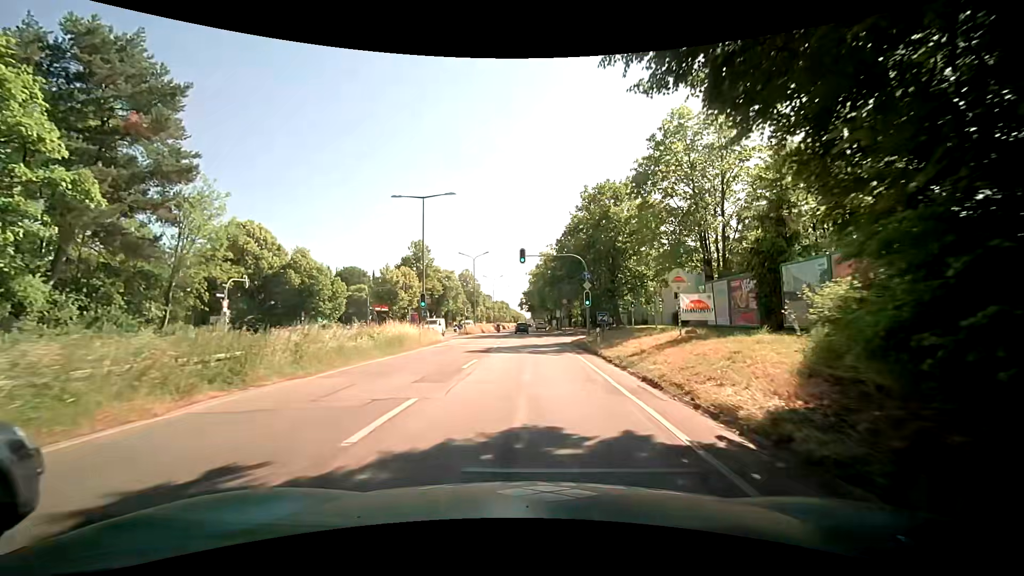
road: trunk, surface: asphalt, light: Day
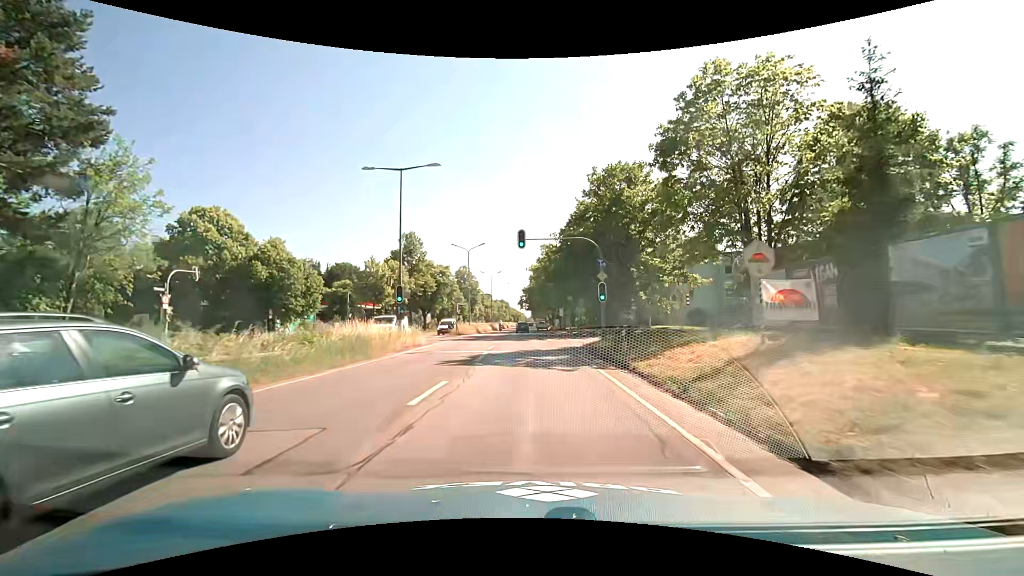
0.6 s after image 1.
(0.0, +6.6) m; -1°
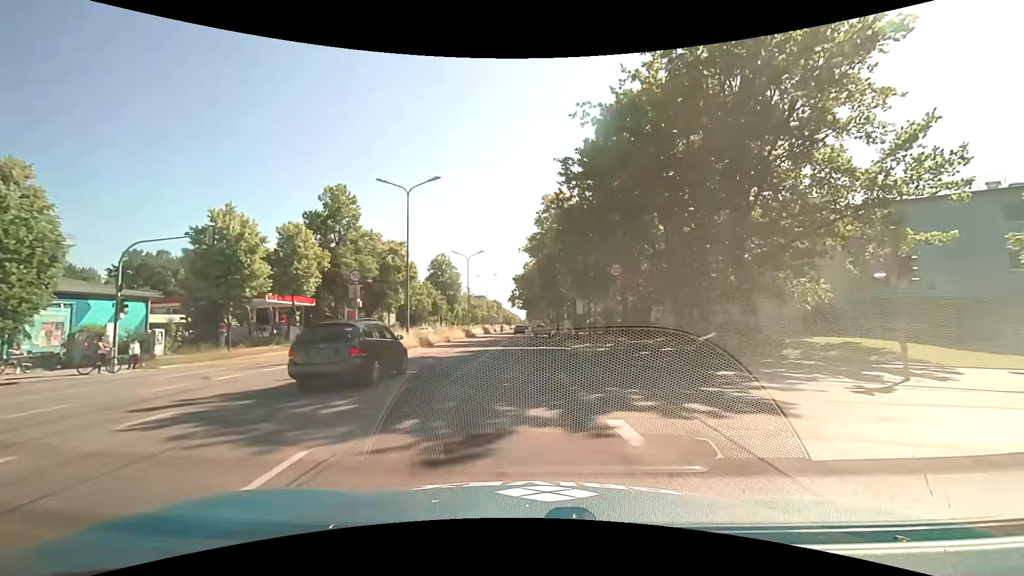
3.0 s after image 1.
(+0.6, +28.2) m; +1°
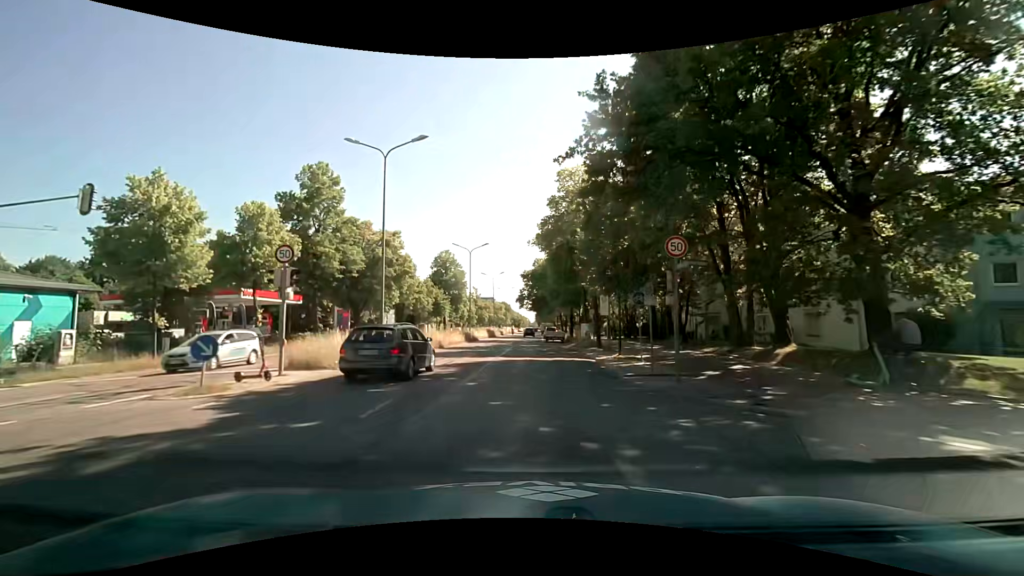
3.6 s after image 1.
(0.0, +7.3) m; -1°
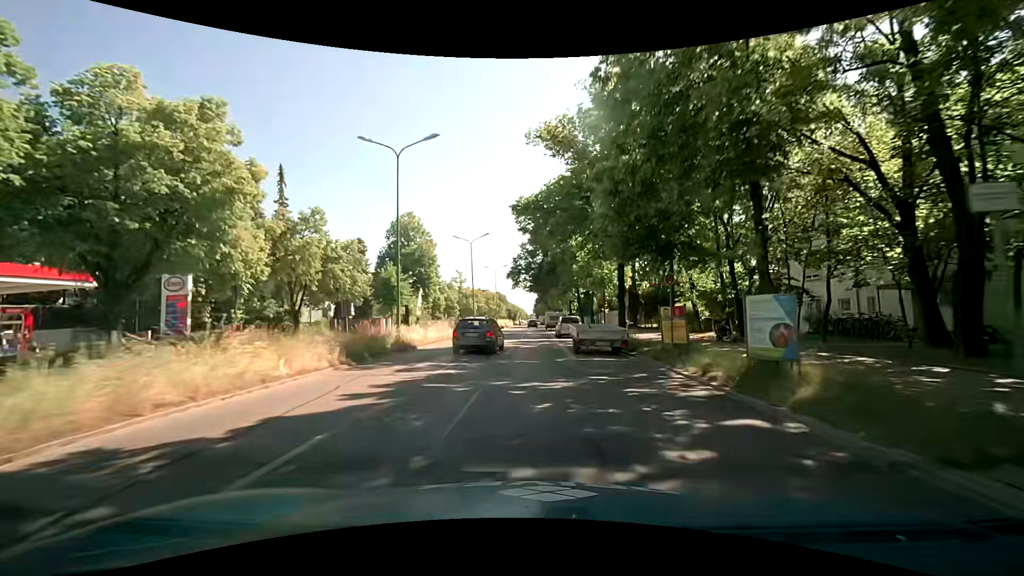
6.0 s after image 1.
(-0.2, +30.2) m; +1°
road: primary
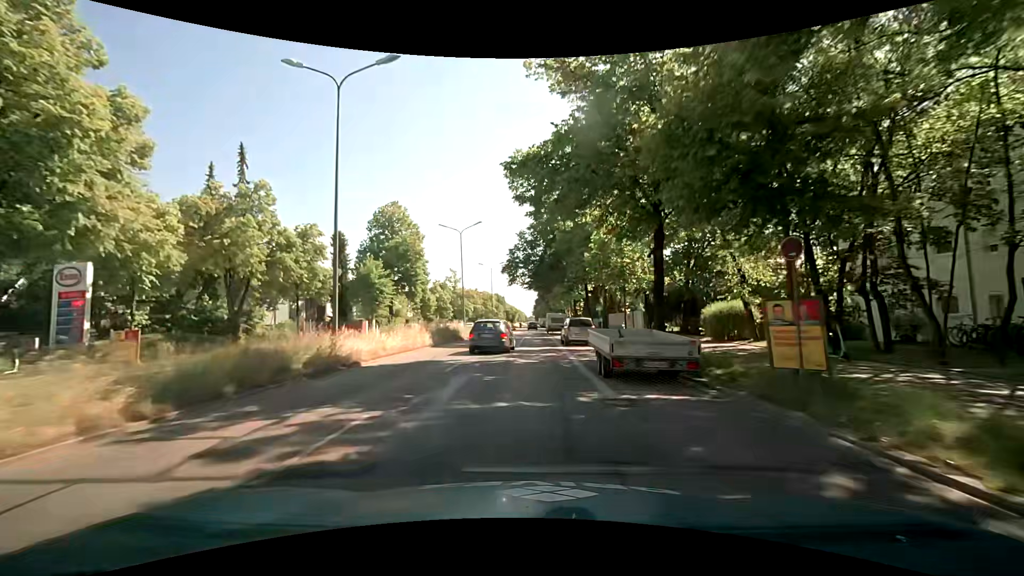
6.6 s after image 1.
(0.0, +7.8) m; -1°
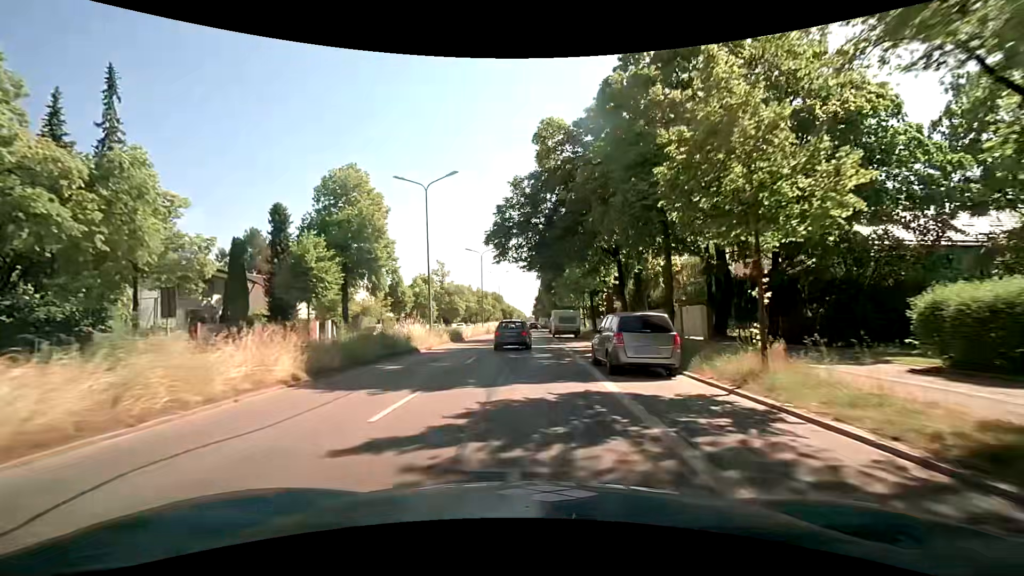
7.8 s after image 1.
(+0.1, +15.8) m; 0°
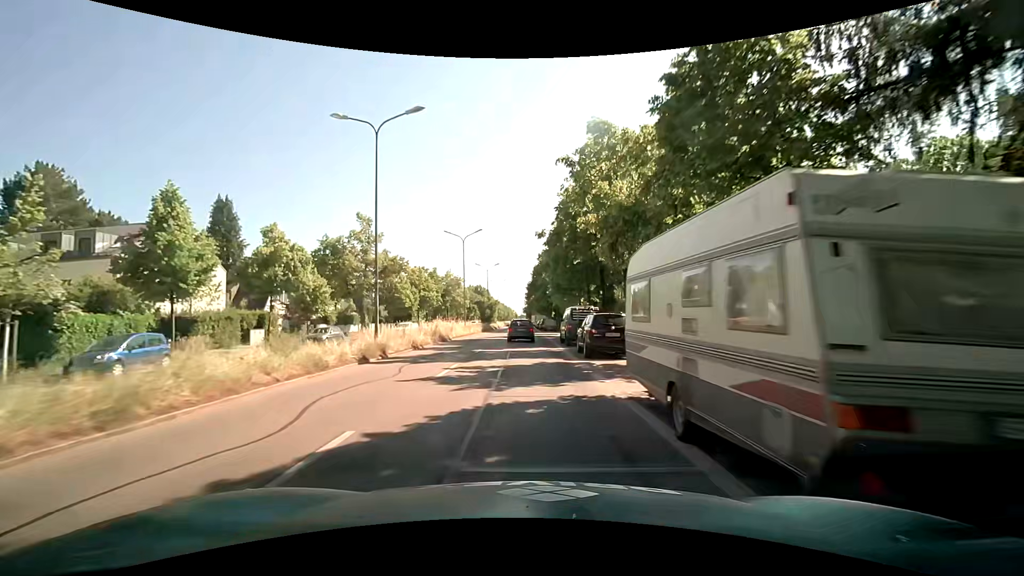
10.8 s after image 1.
(+0.4, +40.2) m; +1°
(0, +10) (0, +20) (0, +30) (0, +40) (0, +50) (0, +60) (0, +70) (0, +80) (0, +90) (0, +100) m
